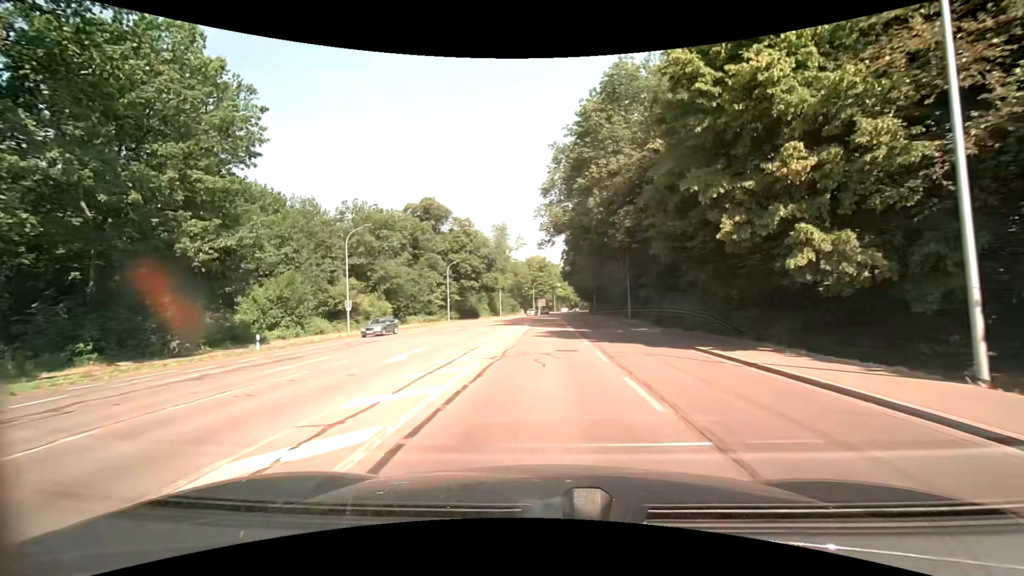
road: secondary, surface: asphalt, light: Day
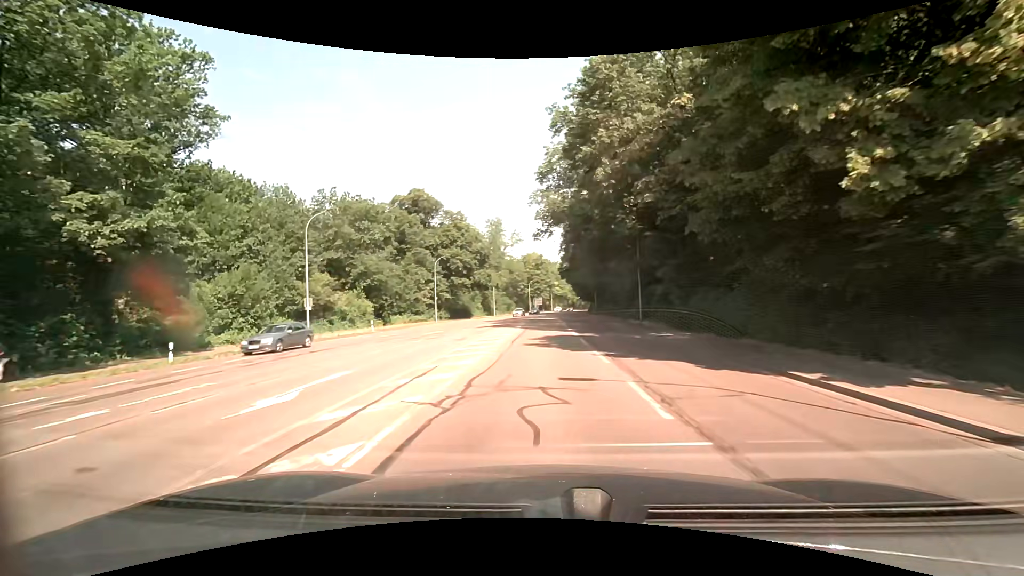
(0.0, +6.6) m; 0°
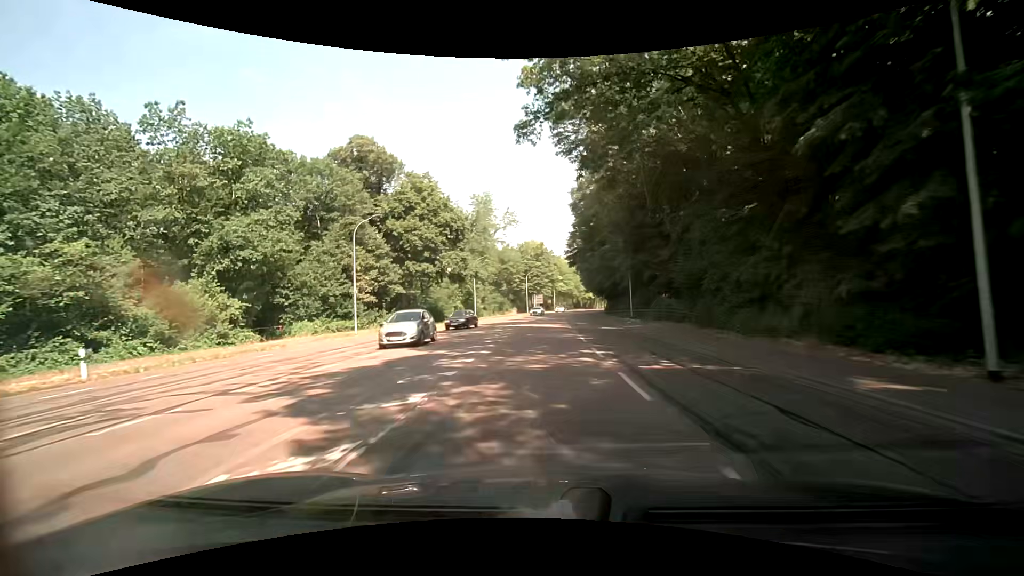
(0.0, +29.3) m; 0°
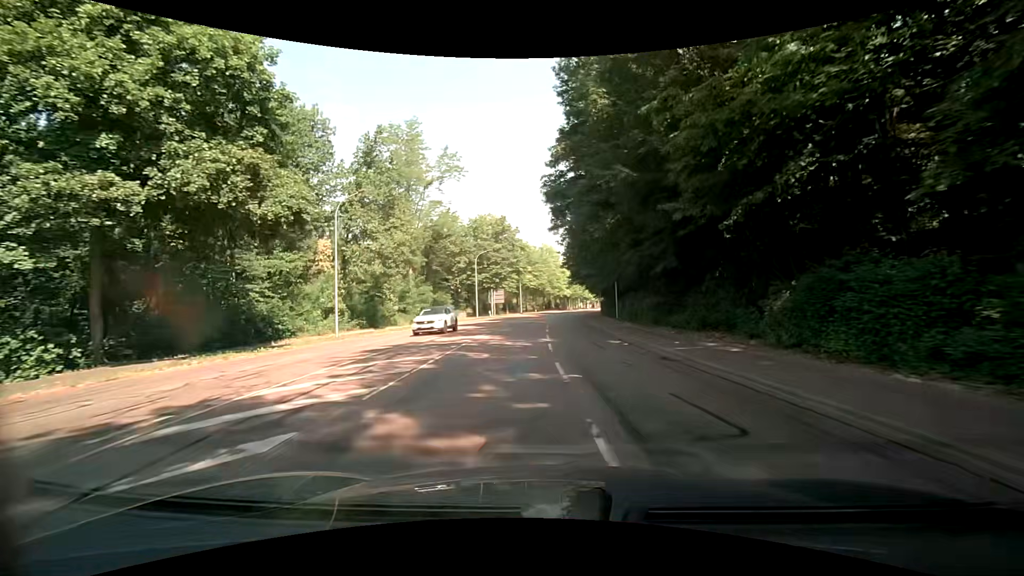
(+0.5, +40.6) m; +3°
(0, +10) (+1, +20) (+1, +30) (+1, +40) (+2, +50) (+2, +60) (+3, +70) (+4, +80) (+6, +90) (+7, +100) m
